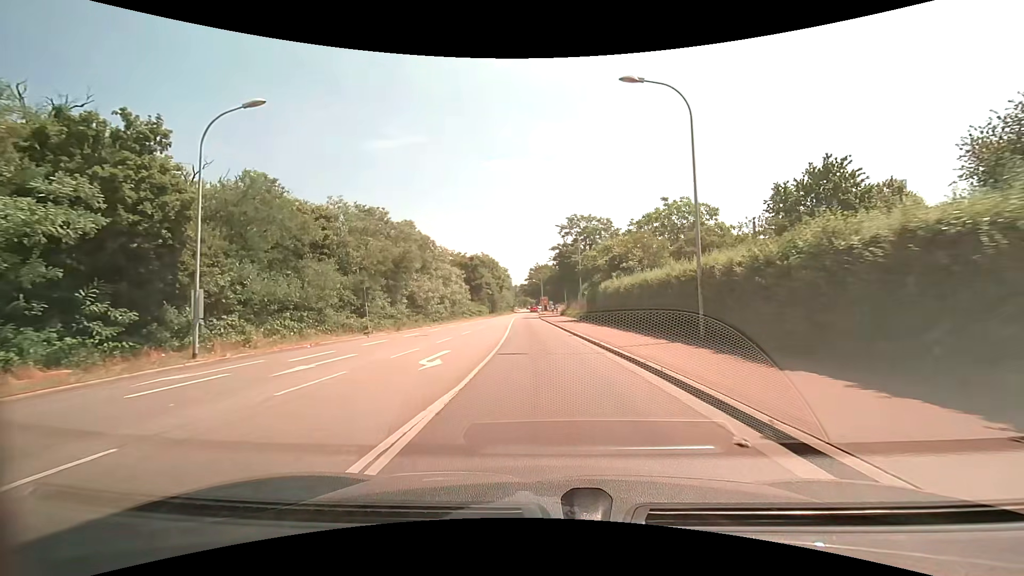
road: secondary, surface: asphalt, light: Day
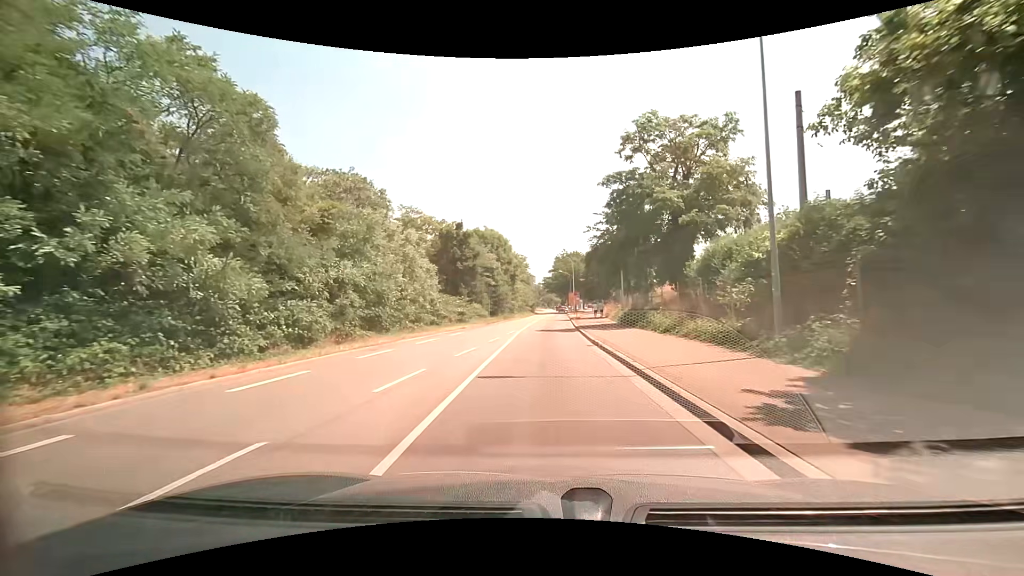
(-1.1, +36.2) m; -3°
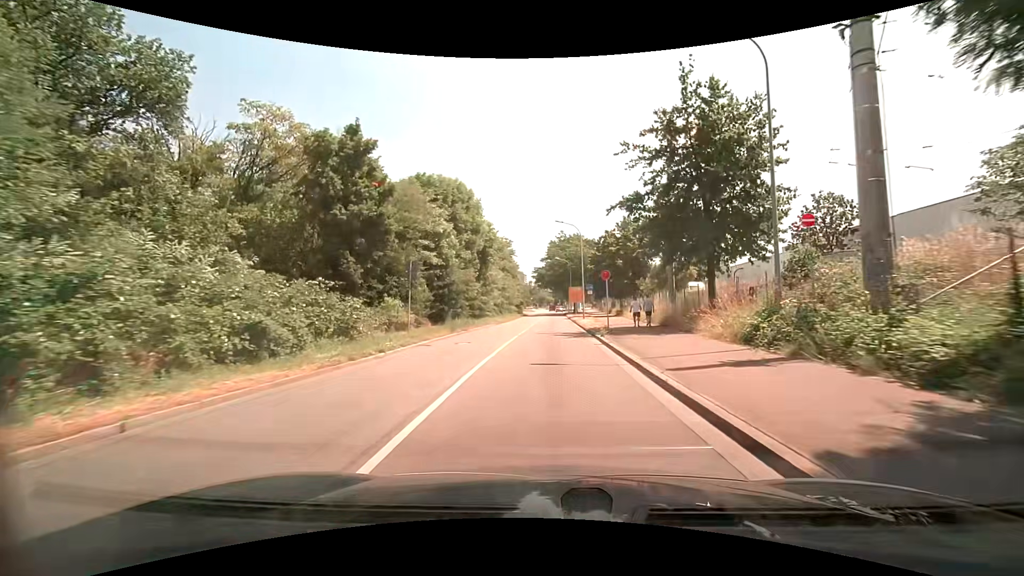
(+0.1, +29.2) m; +1°
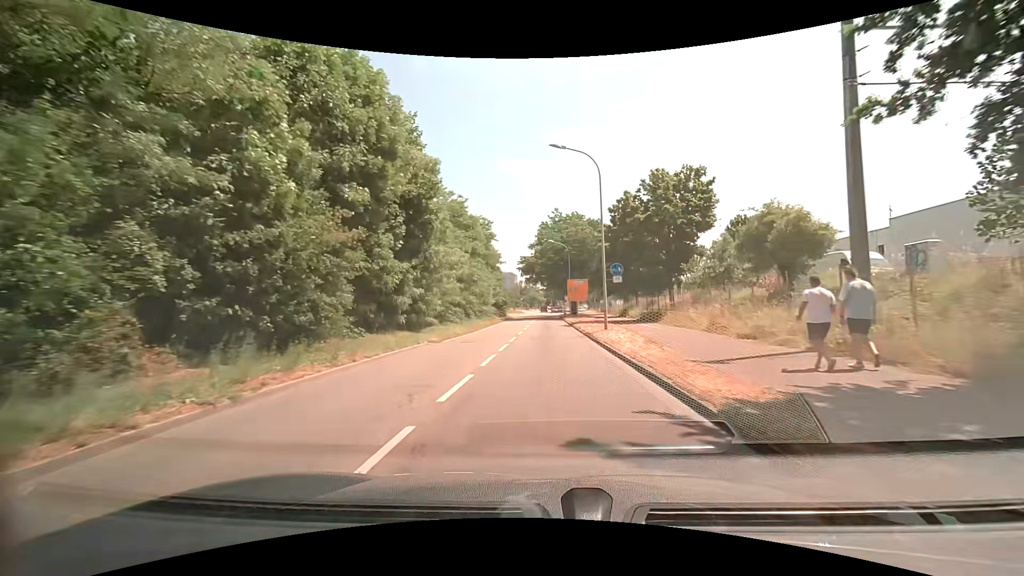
(+0.3, +21.9) m; +2°
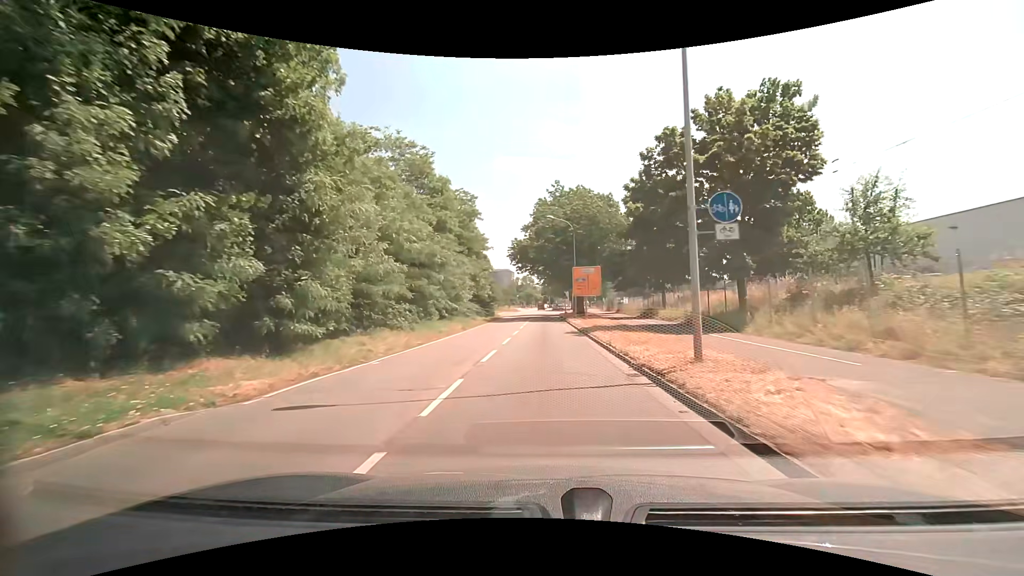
(-0.1, +14.6) m; 0°
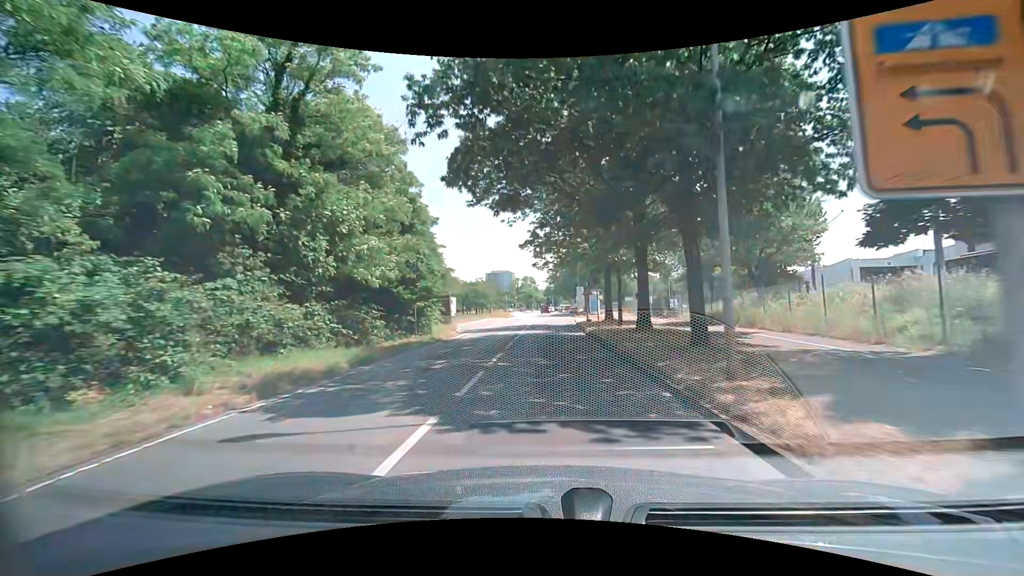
(-0.1, +36.6) m; 0°
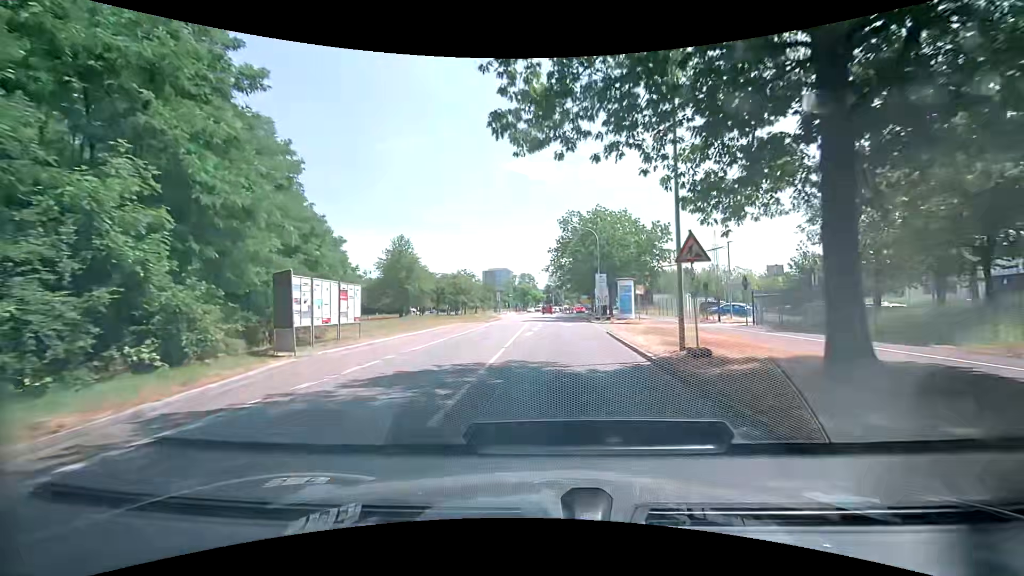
(-0.1, +29.2) m; 0°
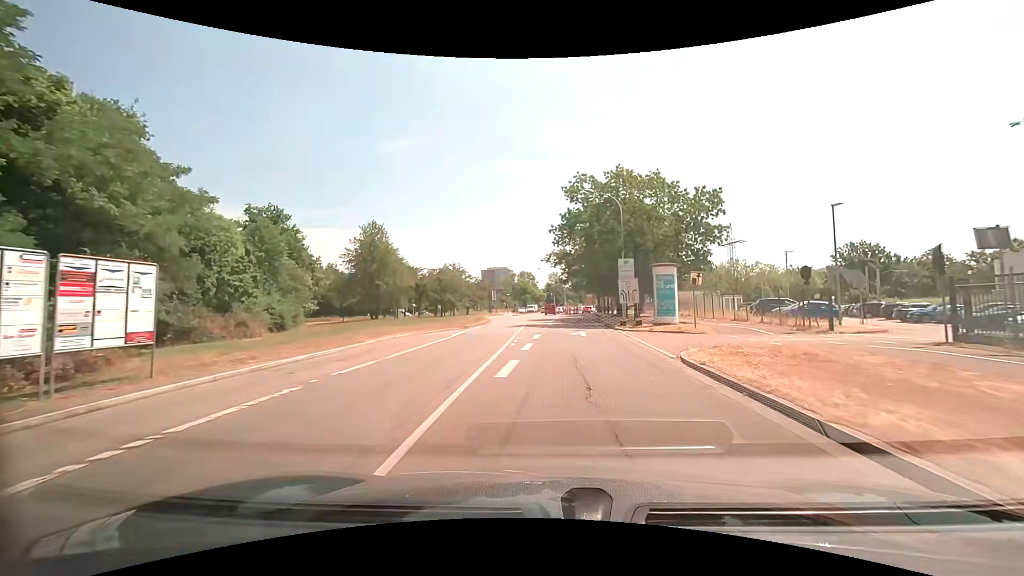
(-0.1, +14.6) m; 0°
(0, +10) (0, +20) (0, +30) (0, +40) (0, +50) (0, +60) (0, +70) (0, +80) (+1, +90) (+2, +100) m
